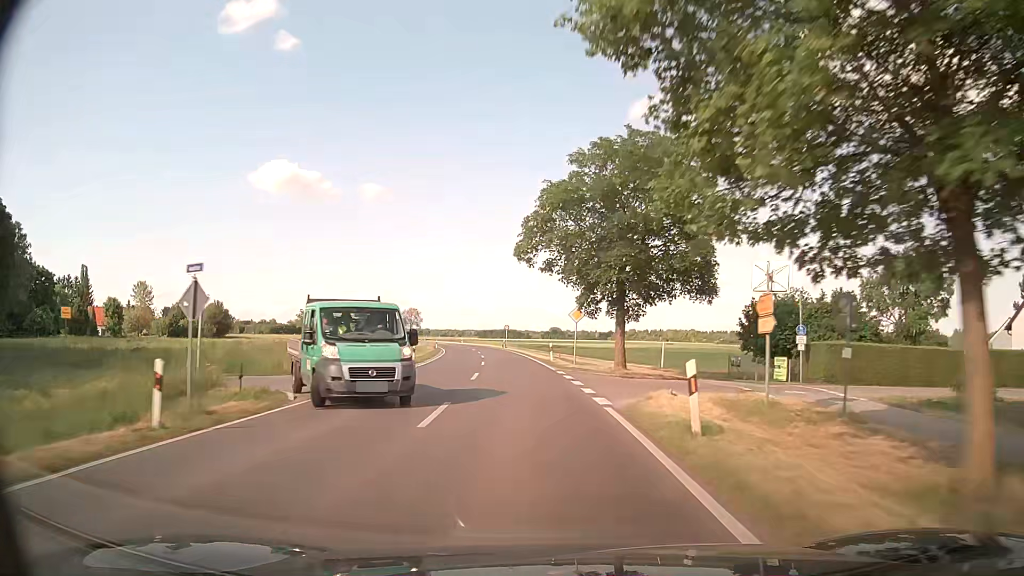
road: primary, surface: asphalt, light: Day
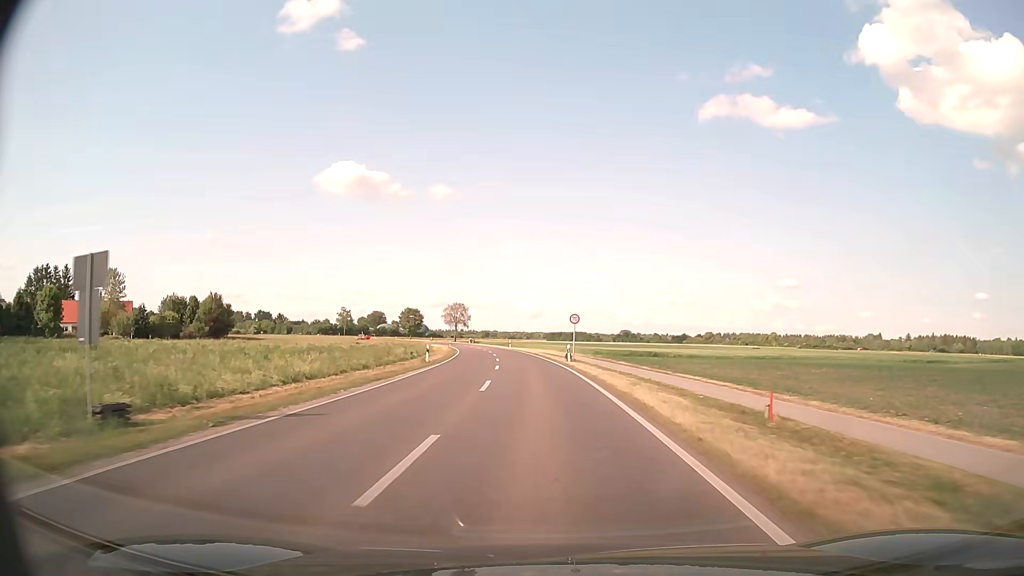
(-2.0, +40.7) m; -6°
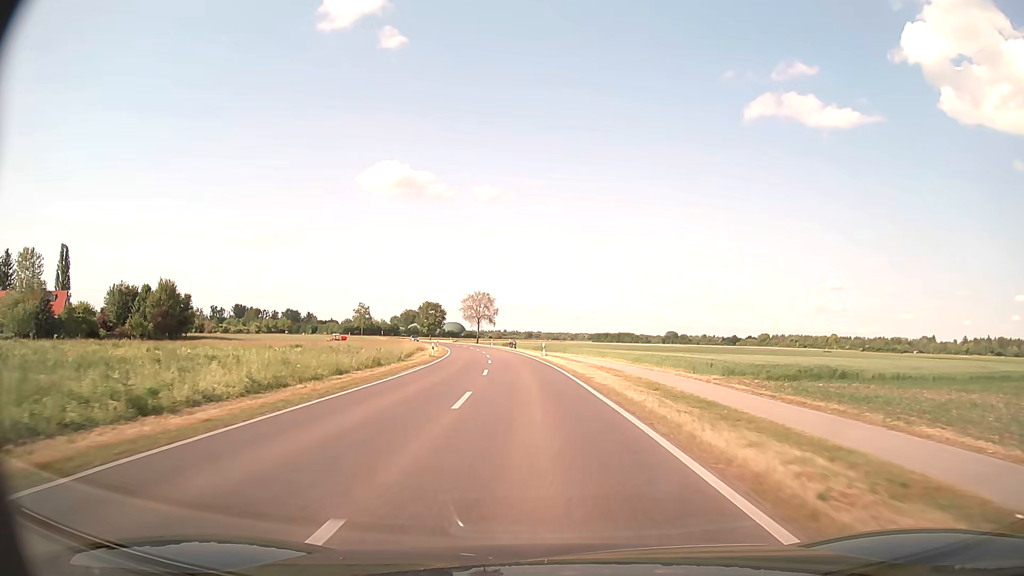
(-1.4, +40.6) m; -4°
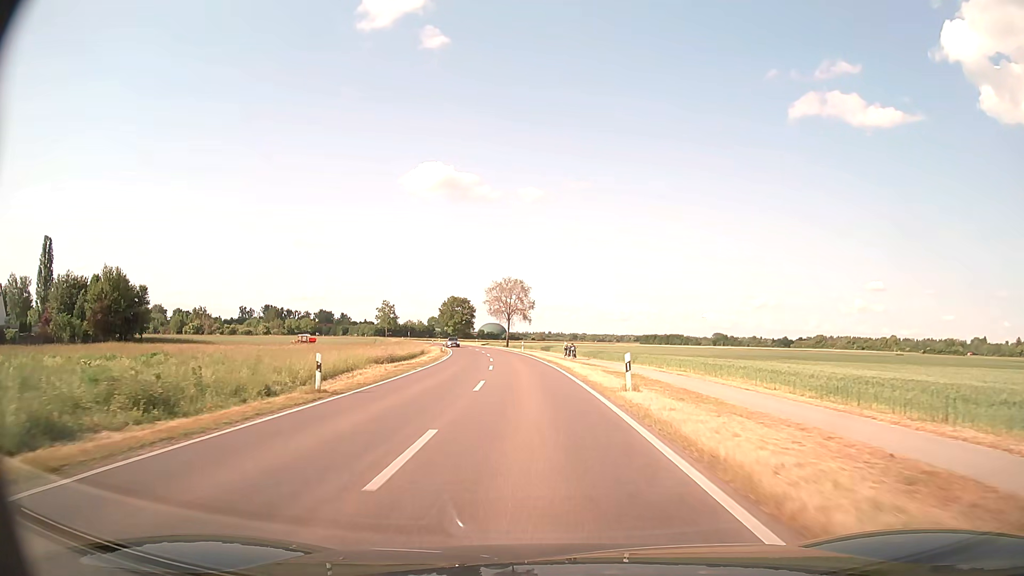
(-1.0, +30.9) m; -4°
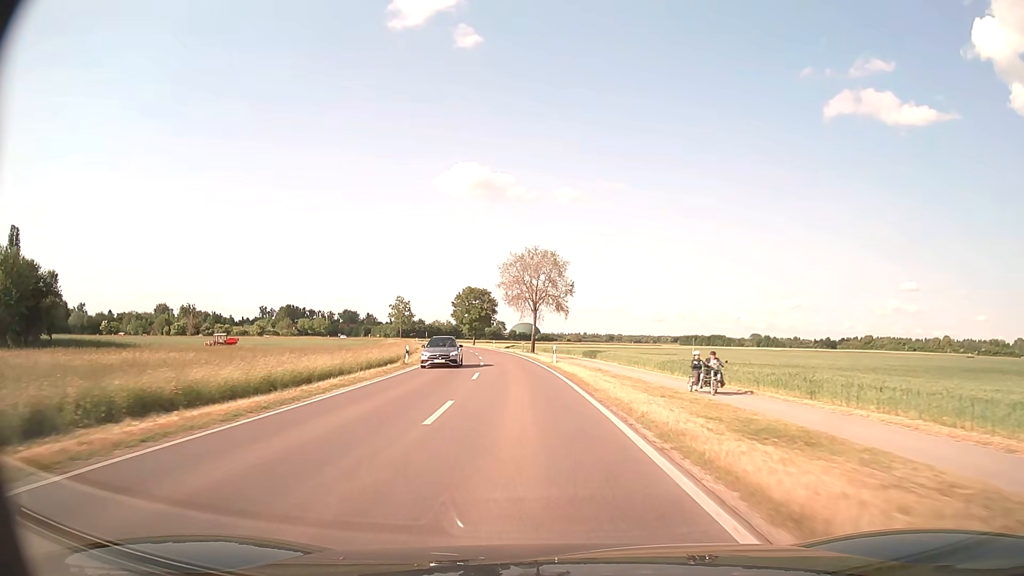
(-0.8, +31.3) m; -3°
(0, +10) (-1, +20) (-1, +30) (-2, +40) (-3, +50) (-4, +60) (-6, +70) (-7, +80) (-9, +89) (-11, +99) m
